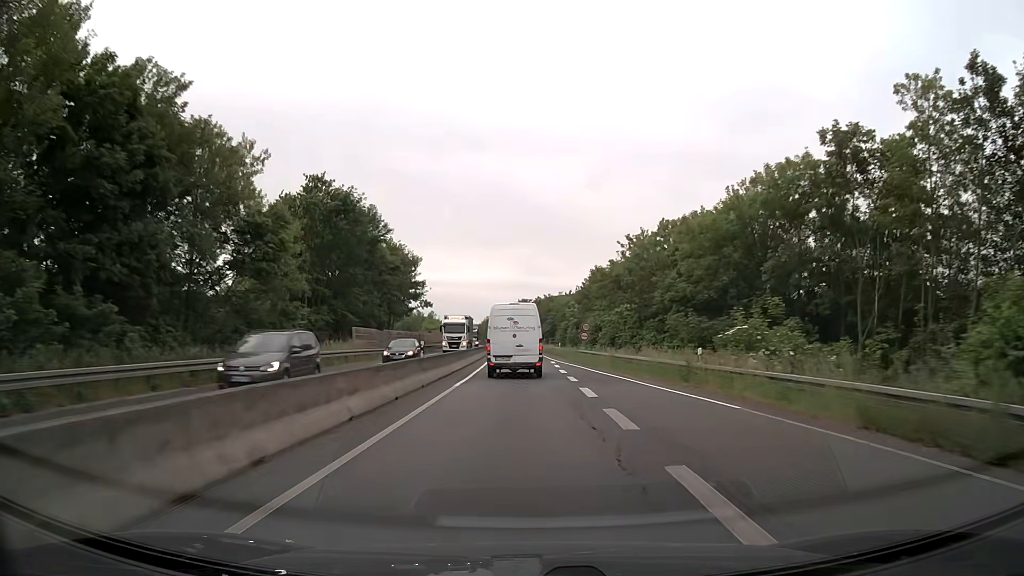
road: trunk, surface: asphalt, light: Day
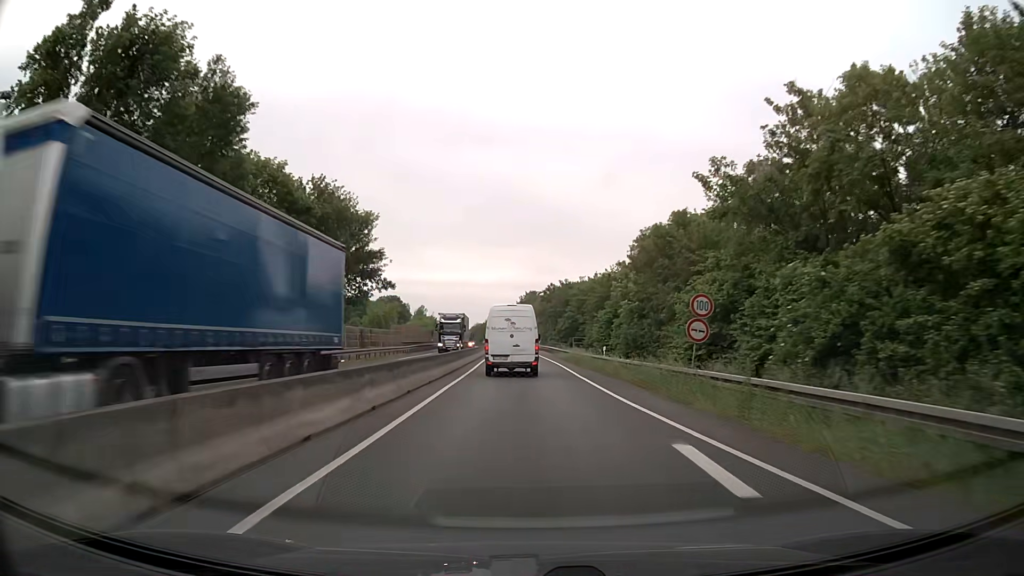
(-0.3, +34.7) m; -1°
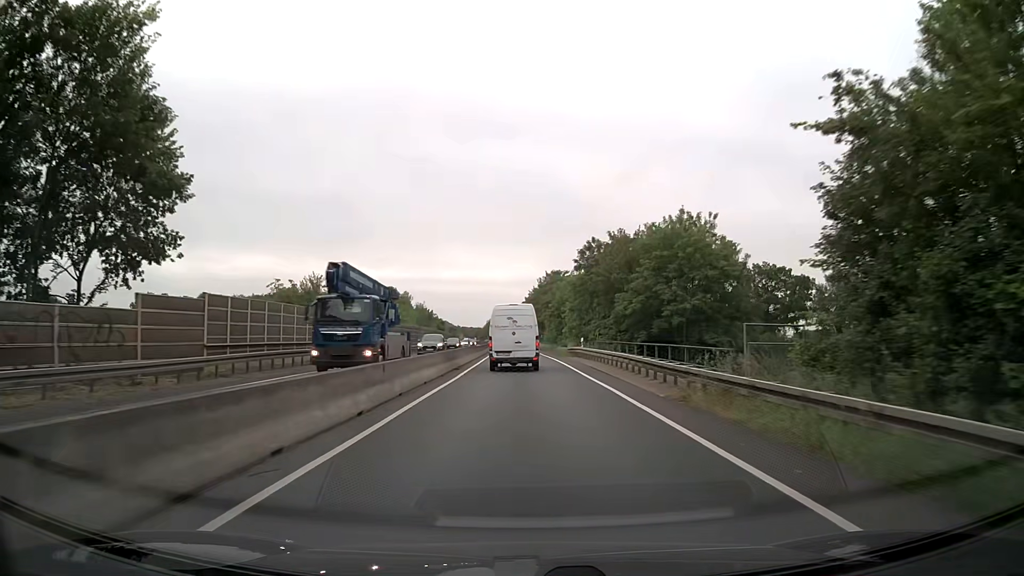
(-0.5, +45.3) m; -1°
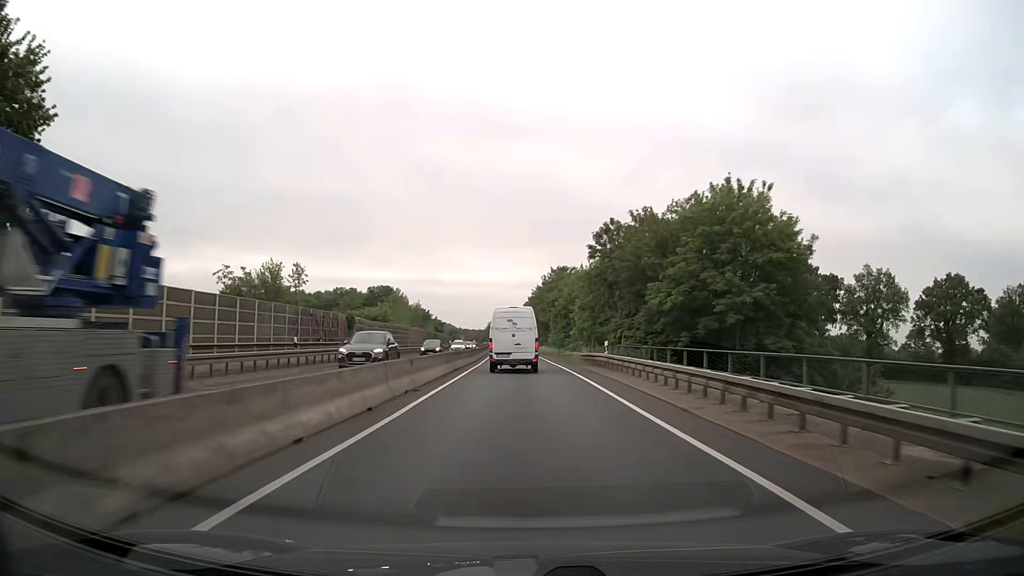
(-0.1, +11.2) m; 0°
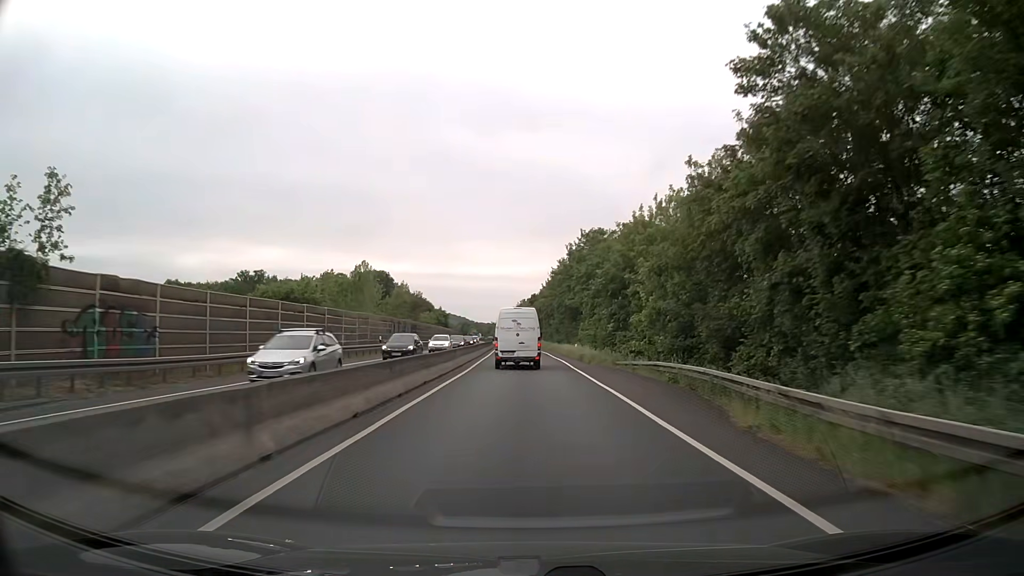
(-0.4, +33.6) m; -2°
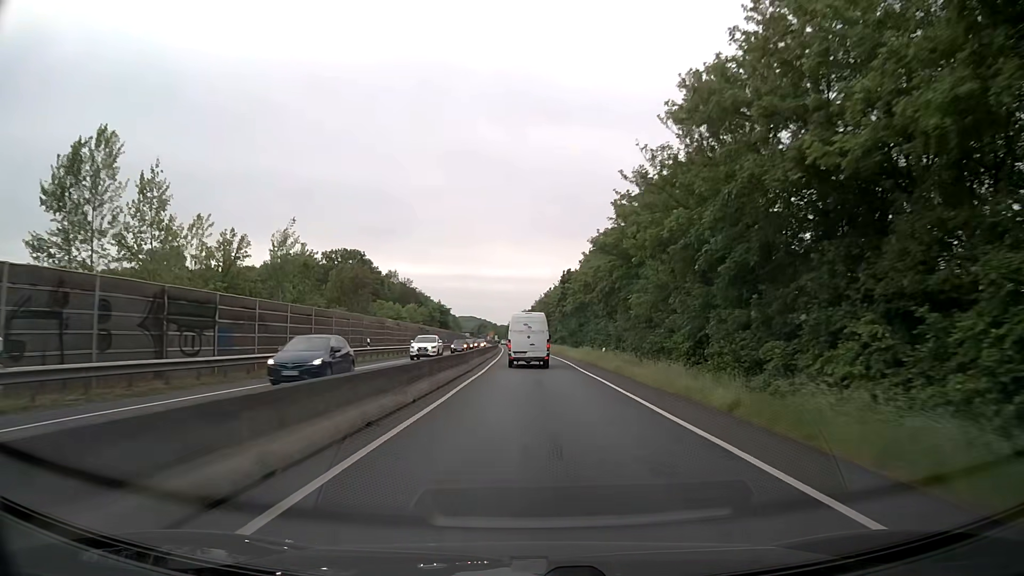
(-0.9, +57.4) m; -2°
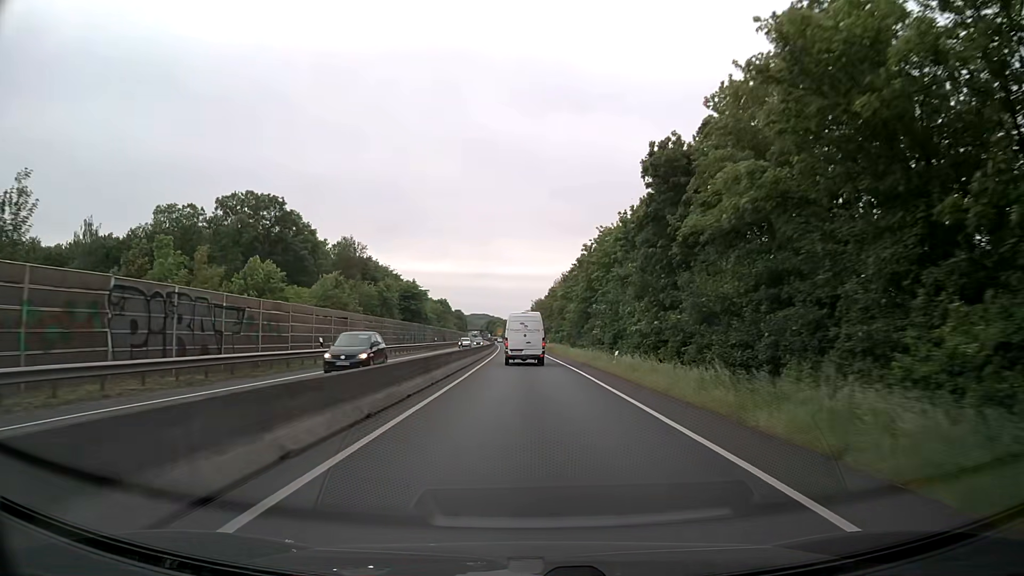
(-0.1, +59.7) m; -1°
(0, +10) (0, +20) (0, +30) (0, +40) (-1, +50) (-1, +60) (-1, +70) (-2, +80) (-2, +90) (-2, +100) m
